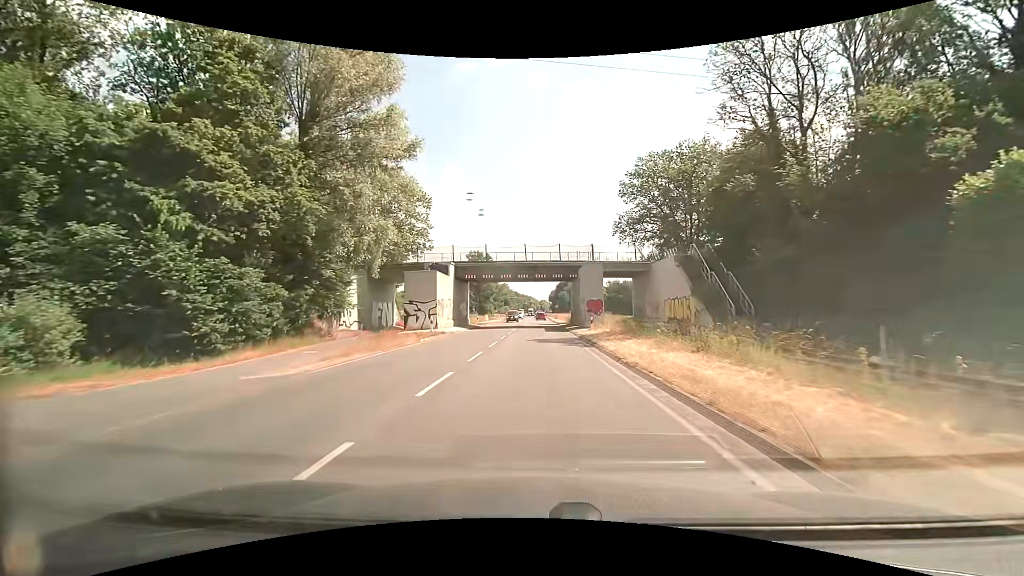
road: secondary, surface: asphalt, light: Day
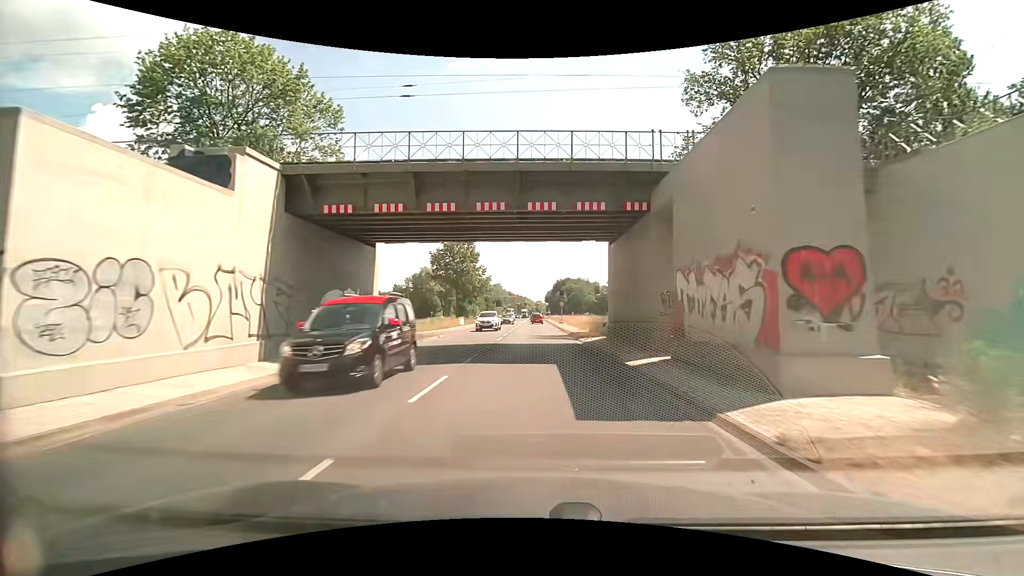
(+0.2, +30.4) m; +1°
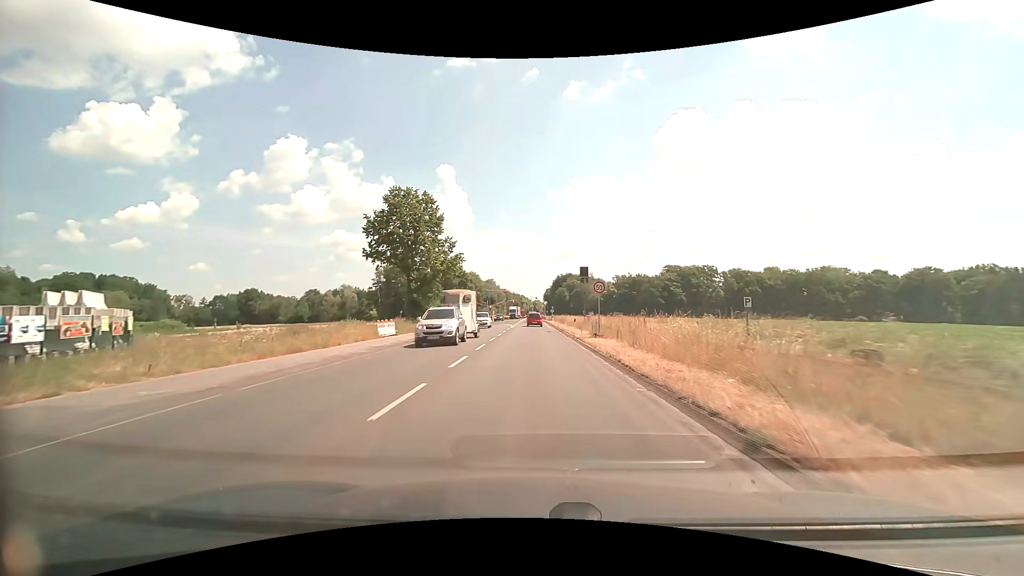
(+0.1, +37.3) m; 0°
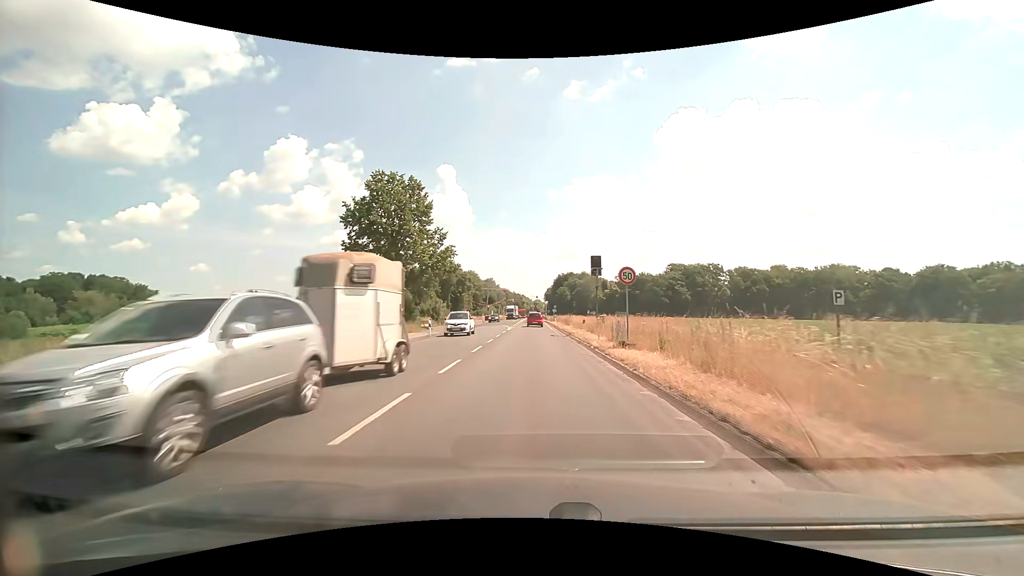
(0.0, +7.2) m; -1°
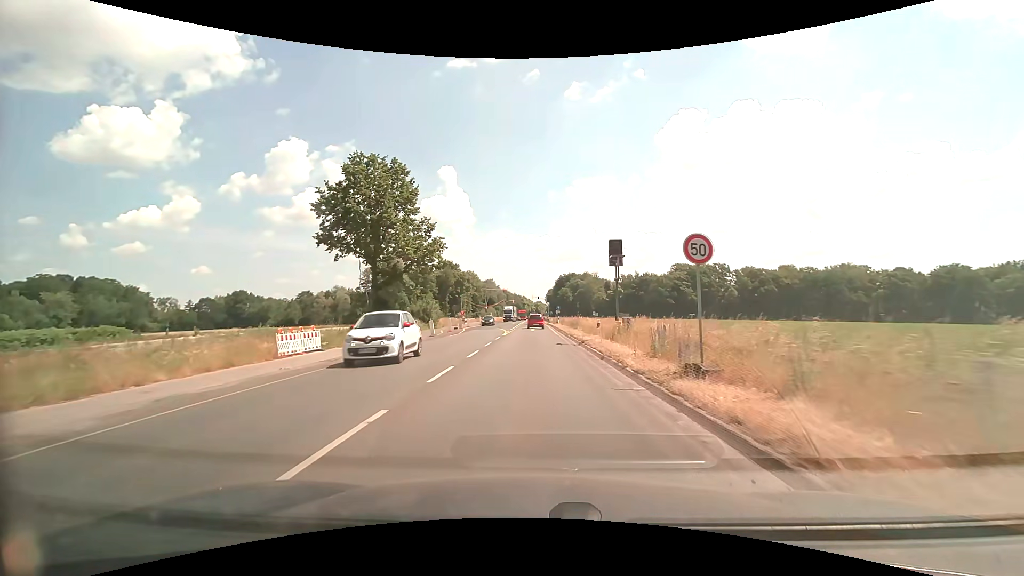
(0.0, +7.3) m; 0°
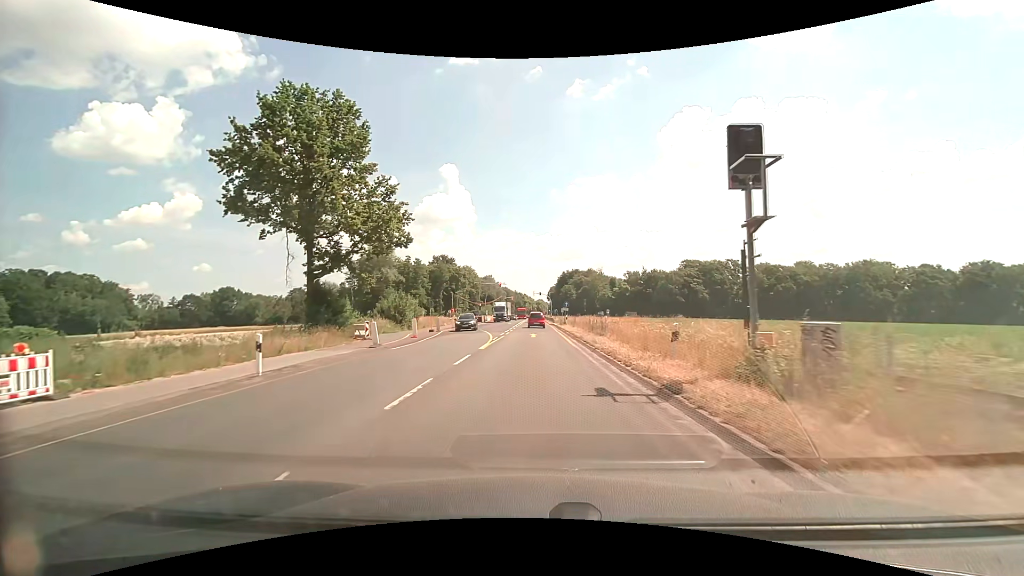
(-0.1, +14.7) m; 0°
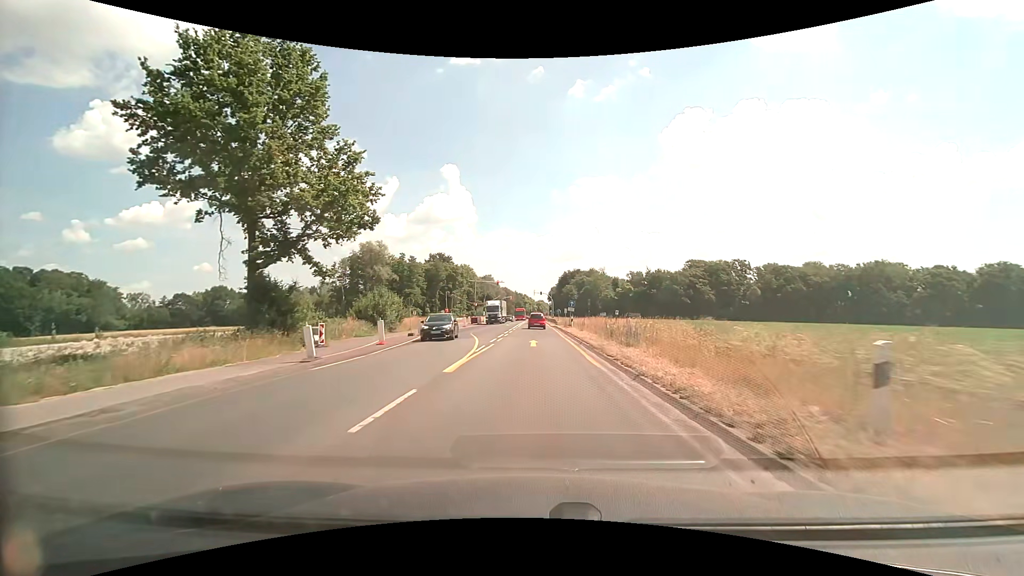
(0.0, +7.4) m; 0°
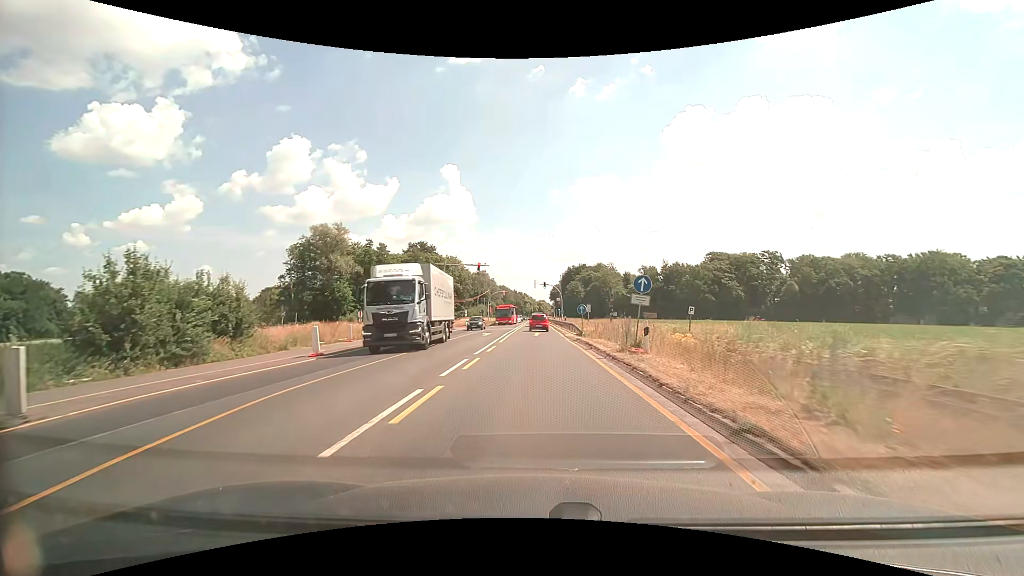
(+0.1, +30.0) m; 0°
(0, +10) (0, +20) (0, +30) (0, +40) (0, +50) (0, +60) (0, +70) (0, +80) (0, +90) (0, +100) m
